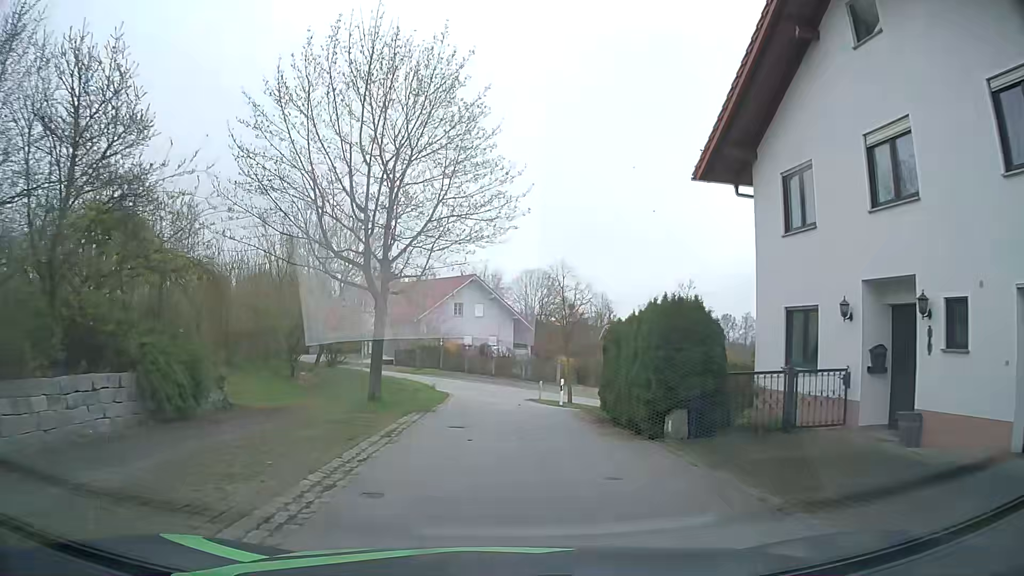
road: residential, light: Day
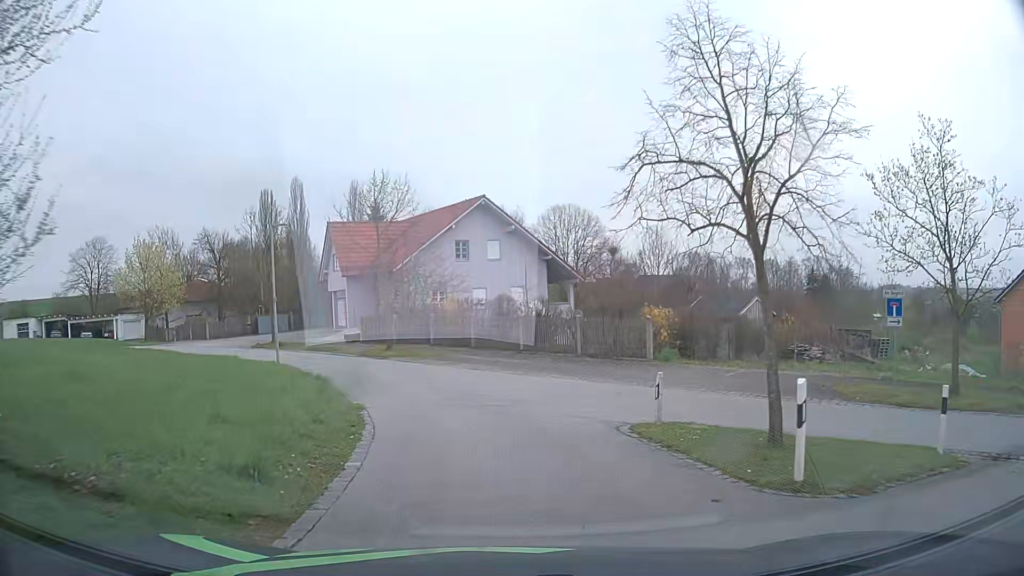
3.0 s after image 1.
(-0.7, +21.3) m; -2°
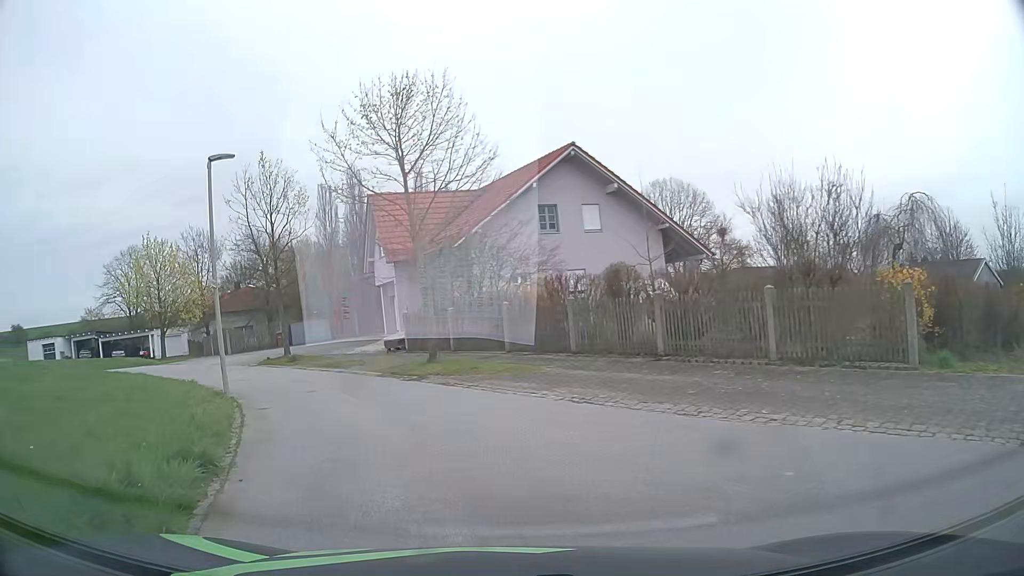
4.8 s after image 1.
(-0.6, +11.2) m; -9°
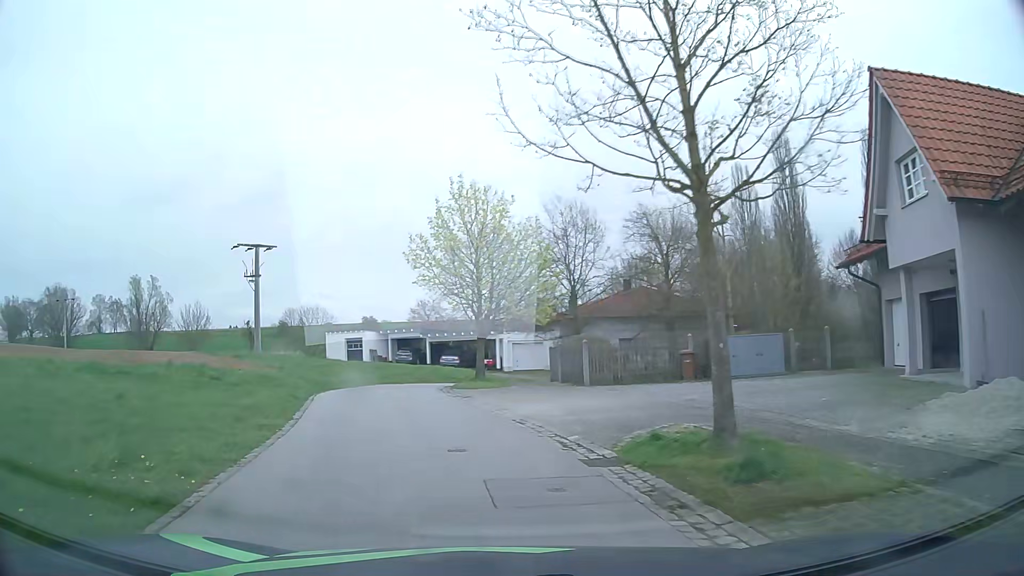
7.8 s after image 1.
(-5.3, +18.6) m; -33°
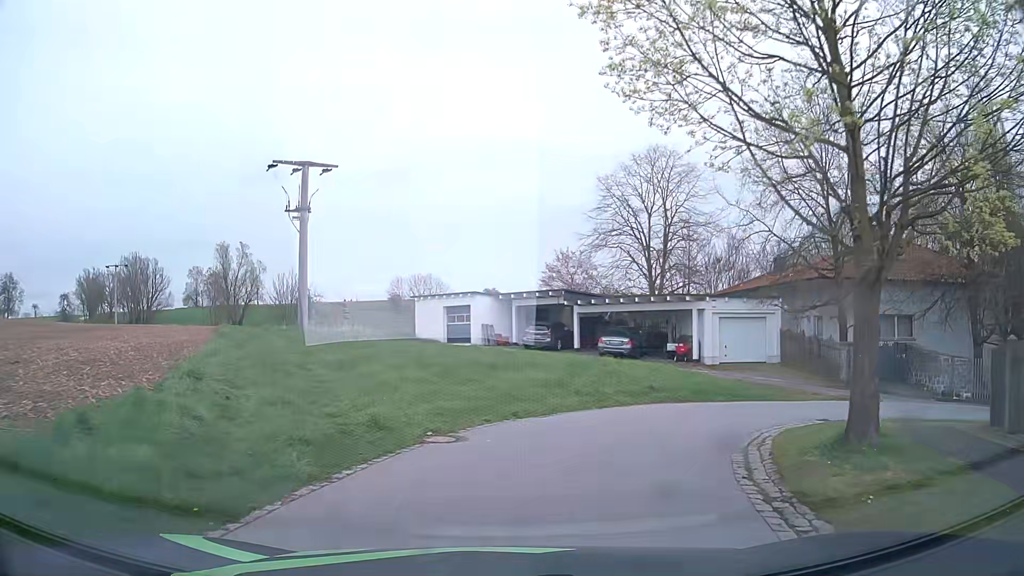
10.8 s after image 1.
(-3.7, +21.2) m; -12°
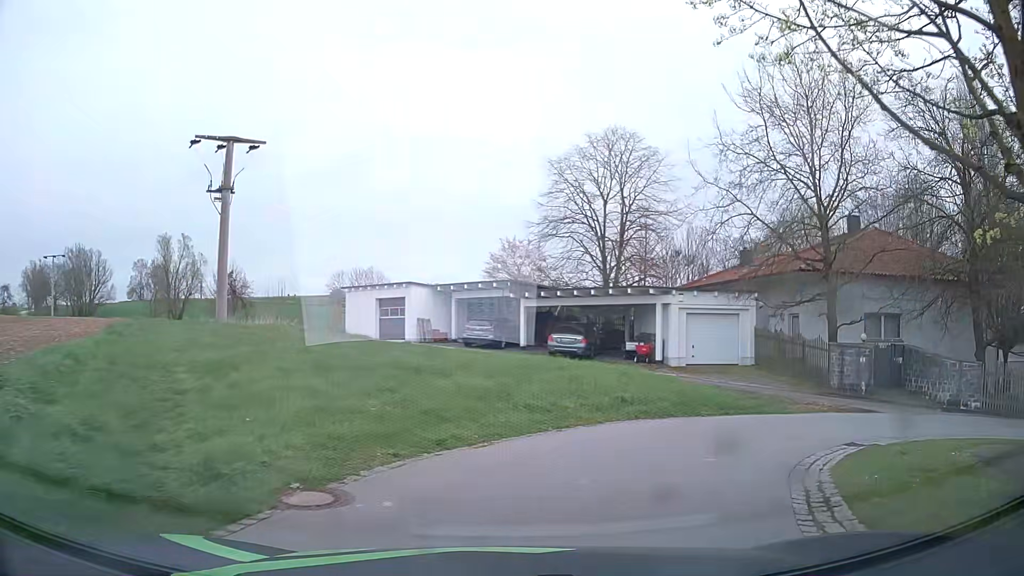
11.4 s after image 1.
(+0.1, +3.8) m; +4°
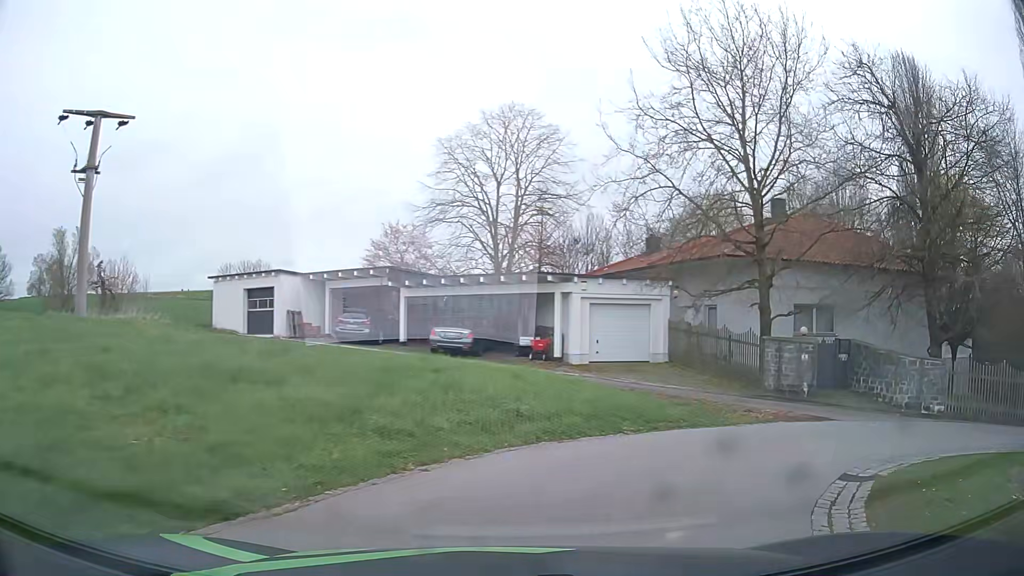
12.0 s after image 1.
(+0.3, +3.5) m; +9°
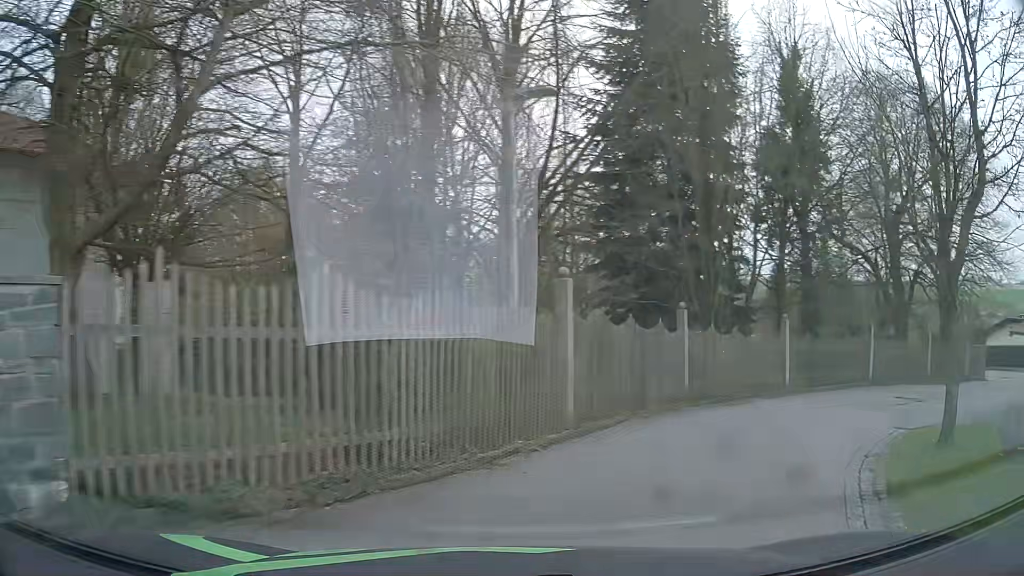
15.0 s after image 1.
(+8.4, +13.0) m; +69°
(+3, +9) (+10, +16) (+19, +21) (+28, +26) (+35, +32) (+37, +42) (+31, +50) (+22, +52) (+12, +53) (+2, +56) m
